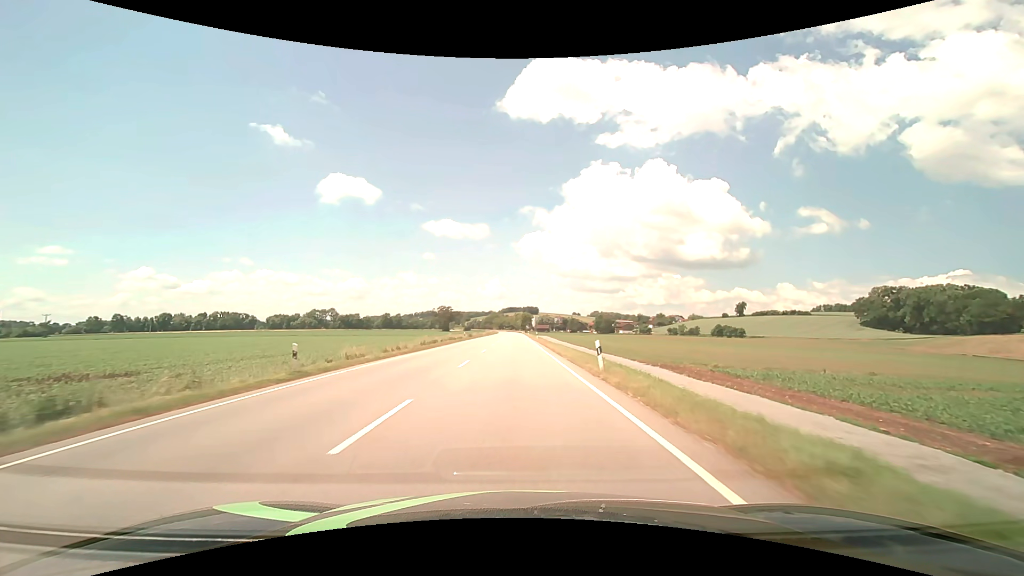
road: primary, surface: asphalt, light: Day
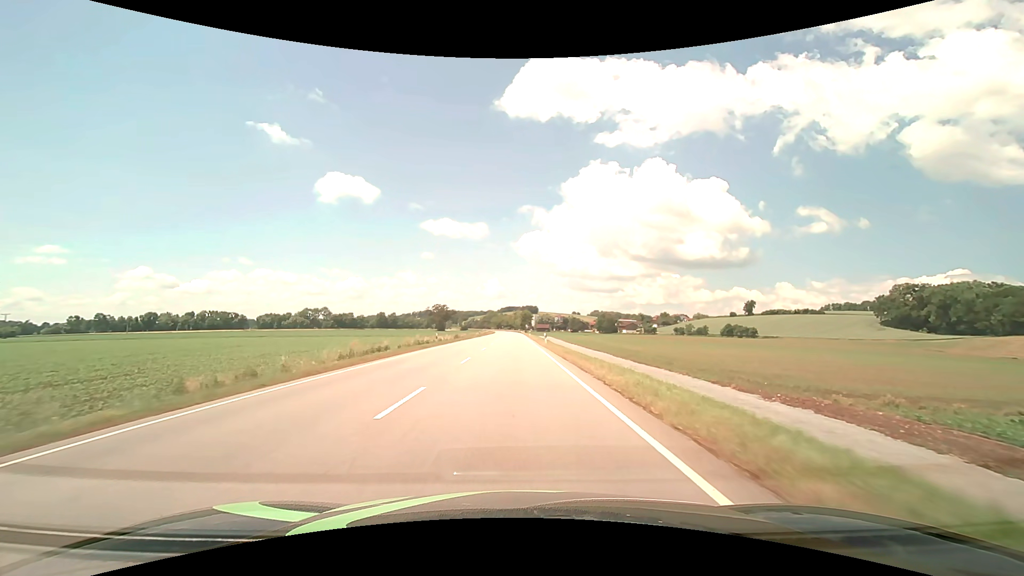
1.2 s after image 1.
(0.0, +21.7) m; 0°
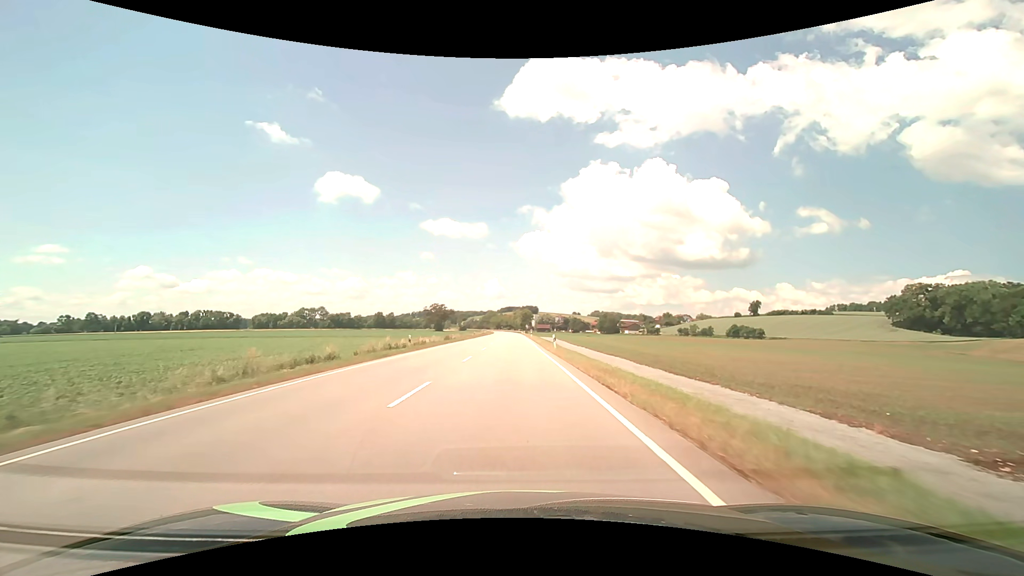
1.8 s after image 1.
(0.0, +10.8) m; 0°
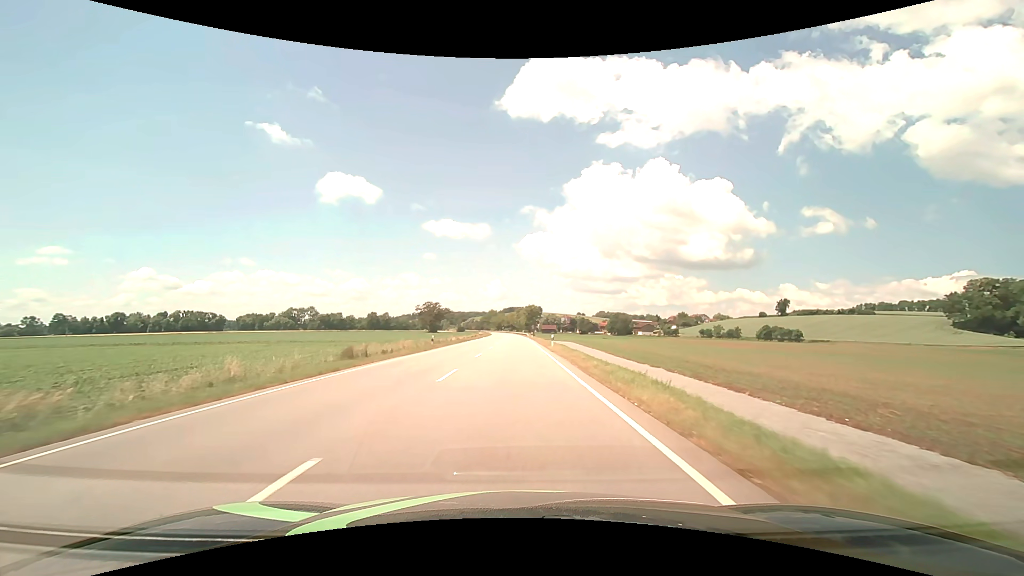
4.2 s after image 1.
(-0.2, +43.1) m; 0°
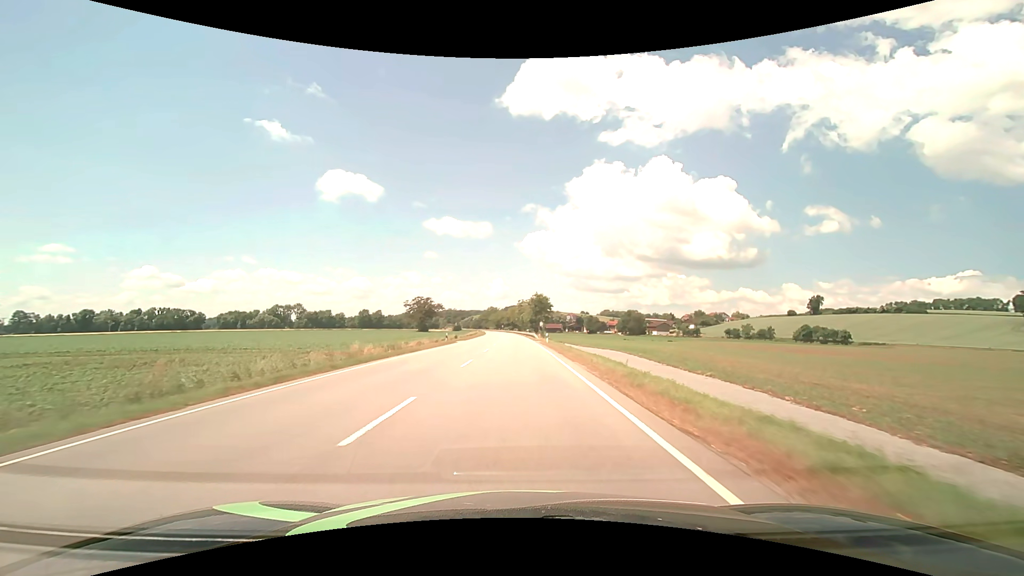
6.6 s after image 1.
(0.0, +43.1) m; 0°
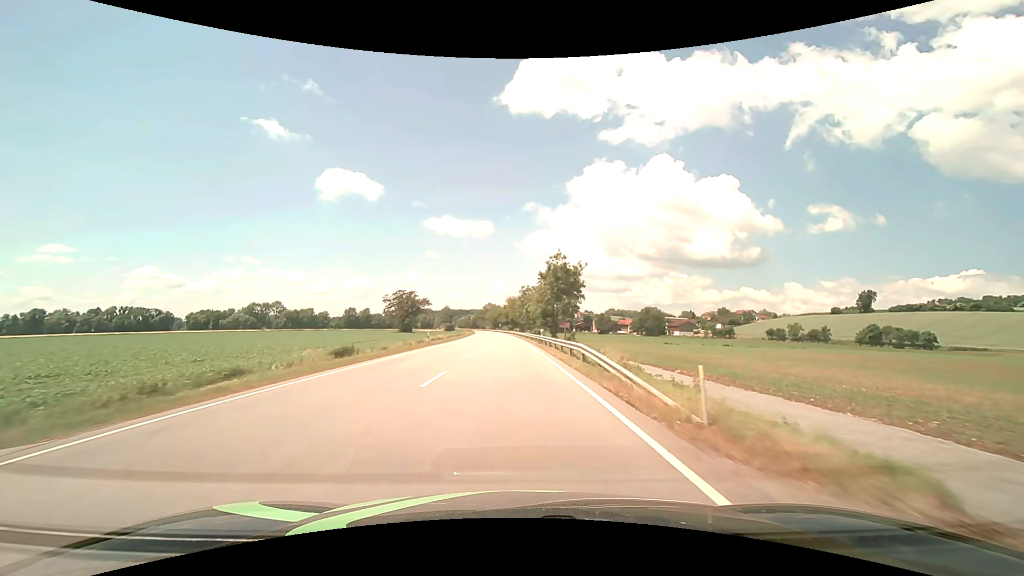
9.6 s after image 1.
(0.0, +53.8) m; 0°
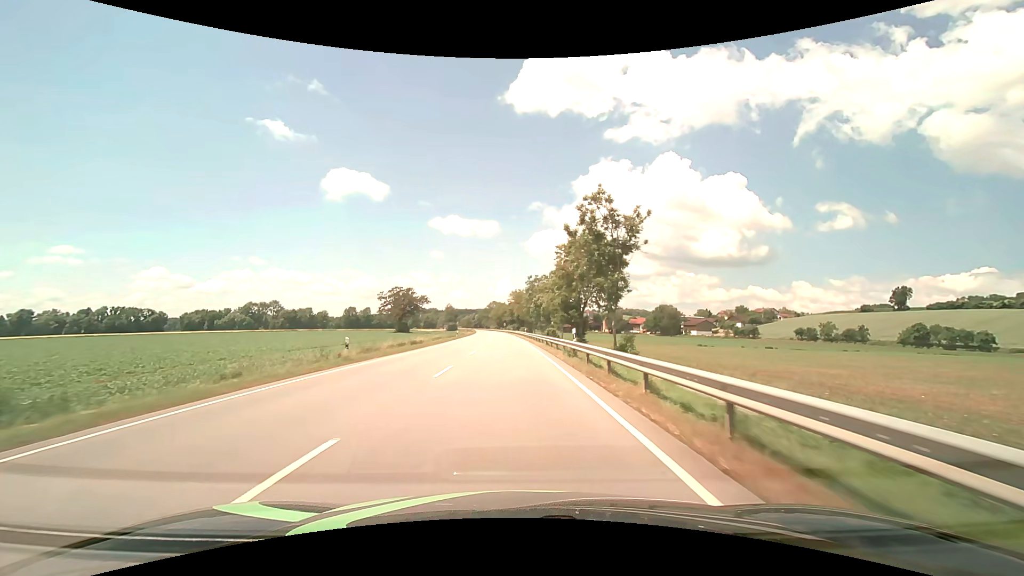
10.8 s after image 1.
(-0.1, +21.5) m; -1°
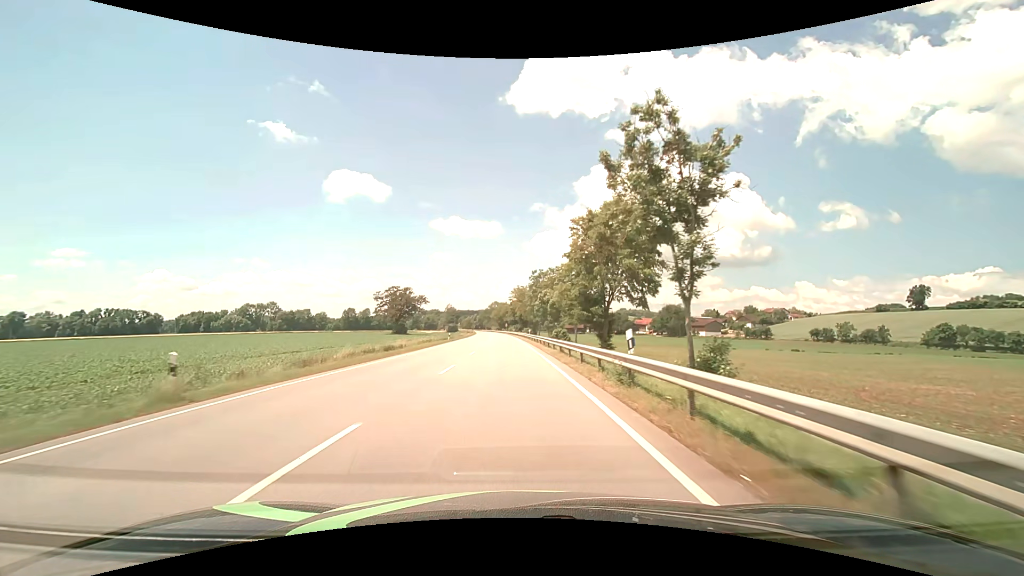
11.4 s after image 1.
(0.0, +10.7) m; 0°
(0, +10) (0, +20) (0, +30) (0, +40) (-1, +50) (-1, +60) (-1, +70) (-2, +80) (-2, +90) (-3, +100) m
